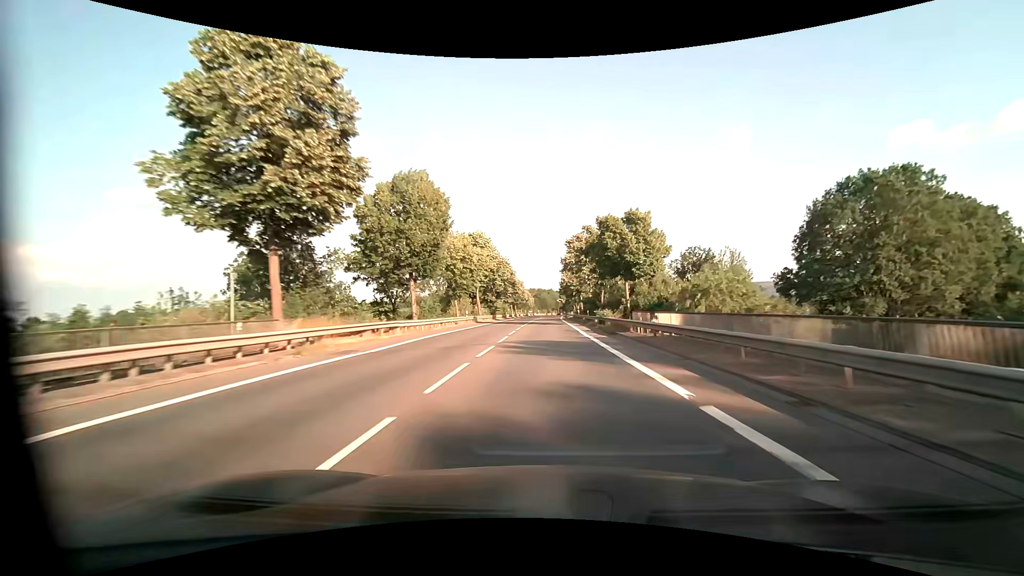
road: primary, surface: asphalt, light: Day
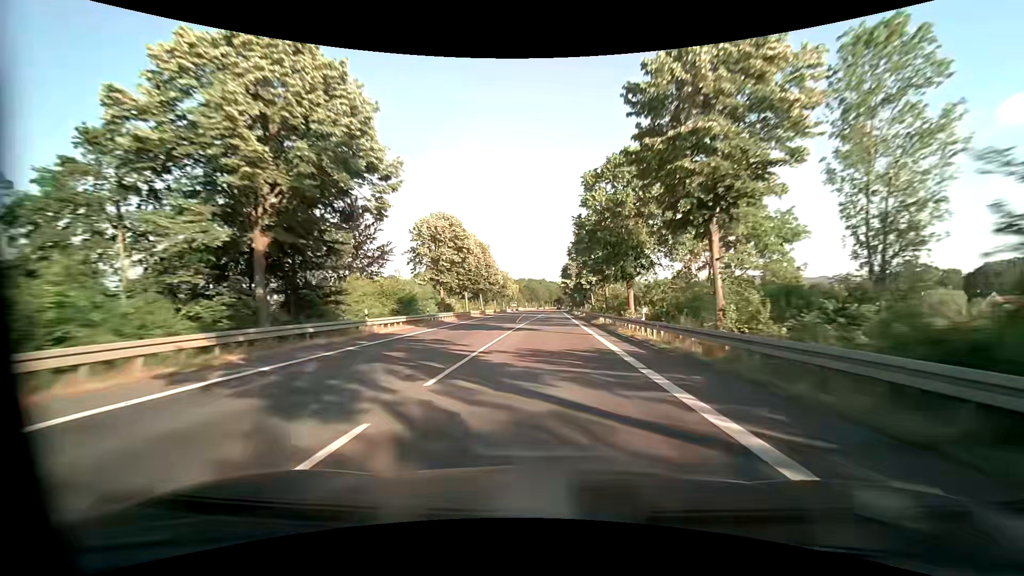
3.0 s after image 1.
(+0.5, +78.8) m; +1°
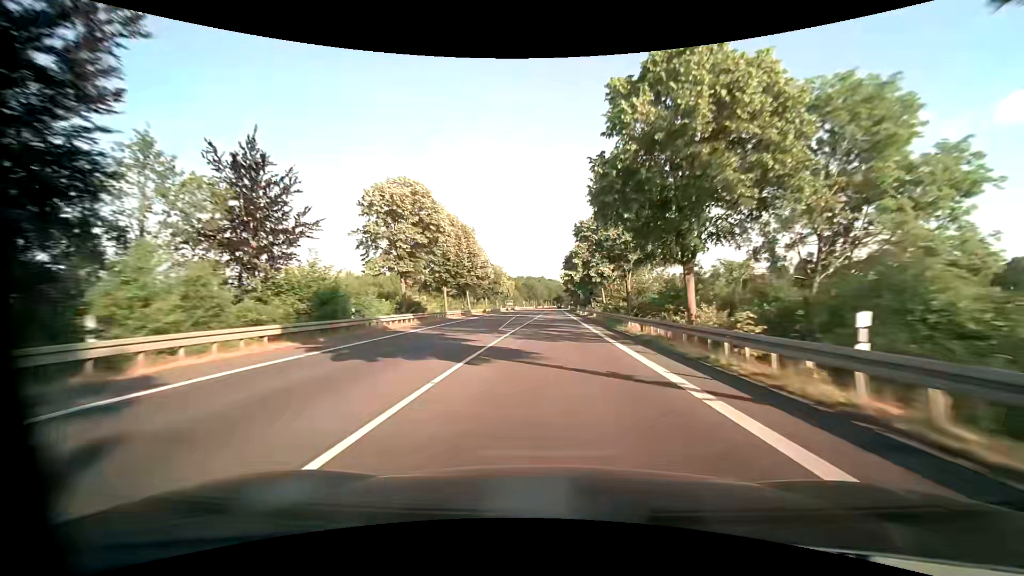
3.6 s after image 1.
(0.0, +15.5) m; 0°
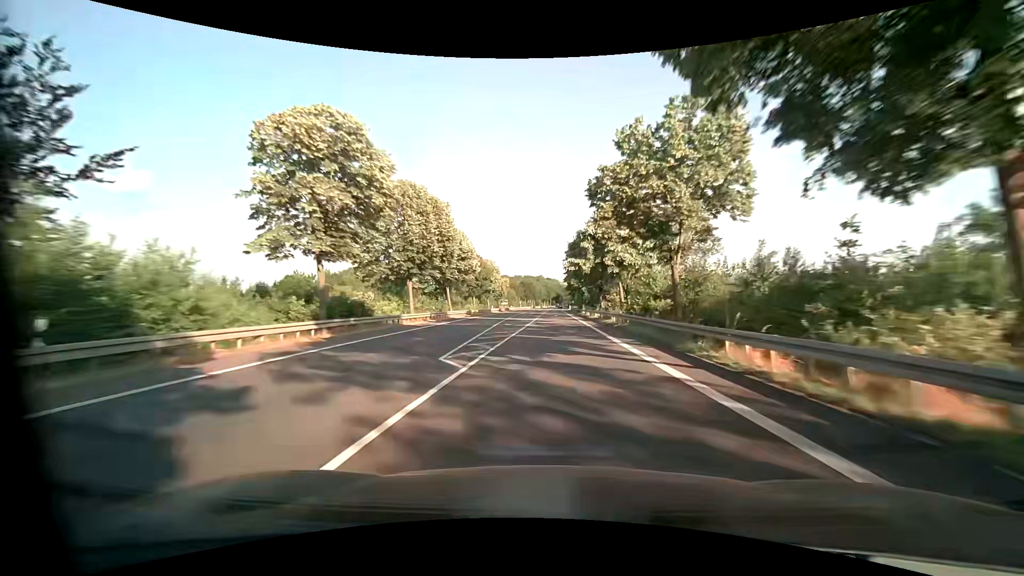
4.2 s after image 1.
(0.0, +15.4) m; 0°
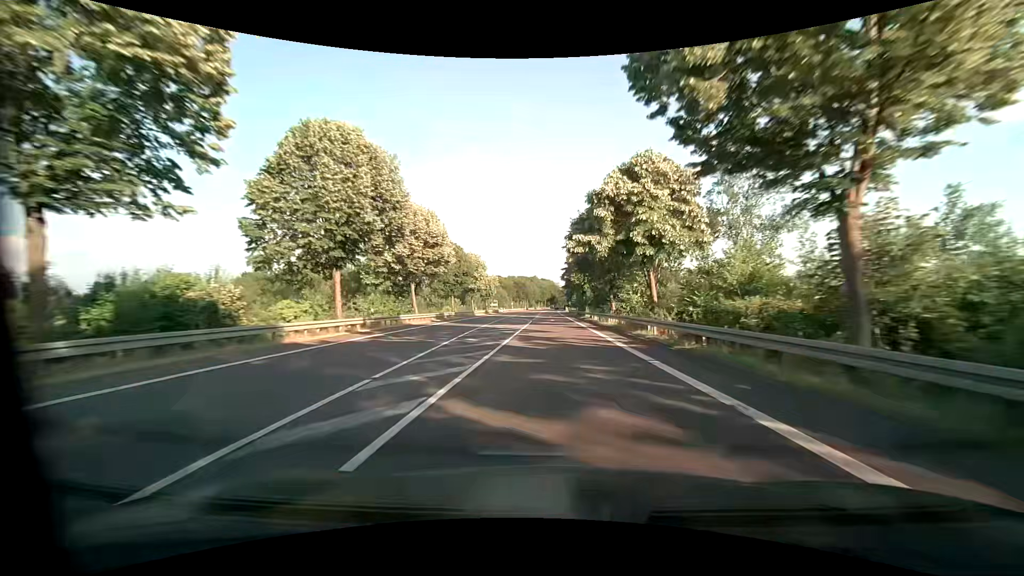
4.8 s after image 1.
(0.0, +15.3) m; +1°
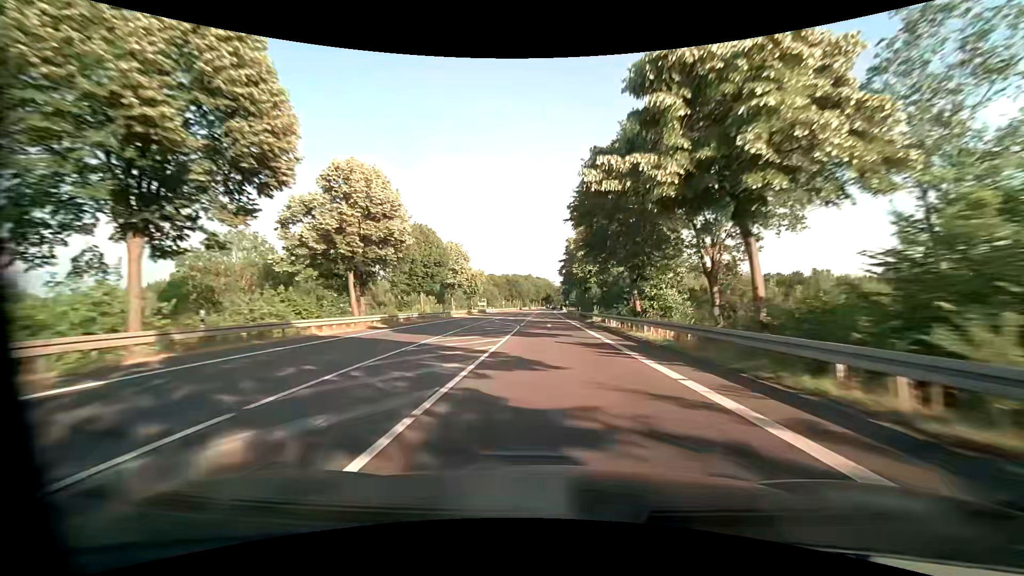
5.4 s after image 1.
(+0.1, +15.2) m; +1°
